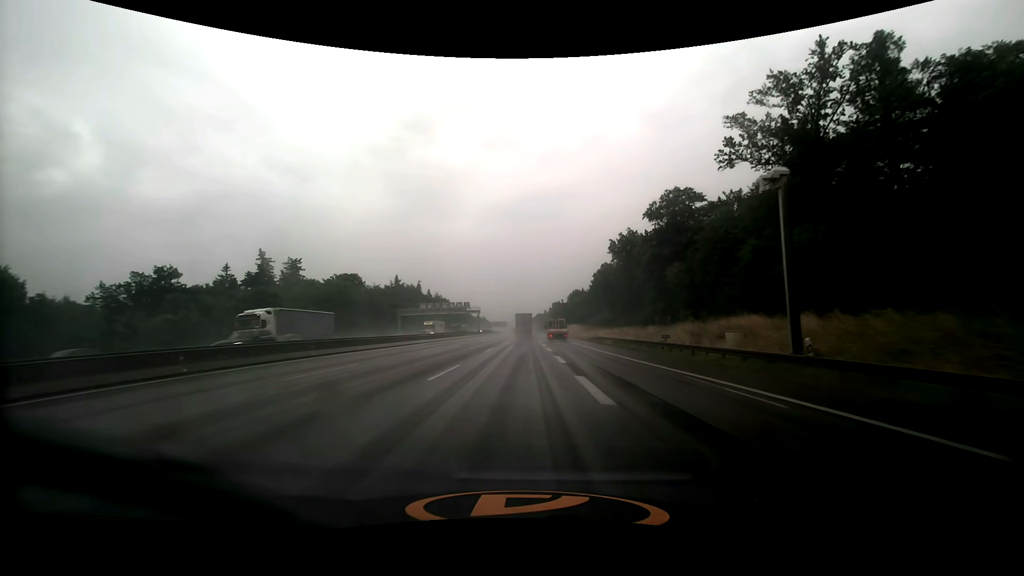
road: motorway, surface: asphalt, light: Day
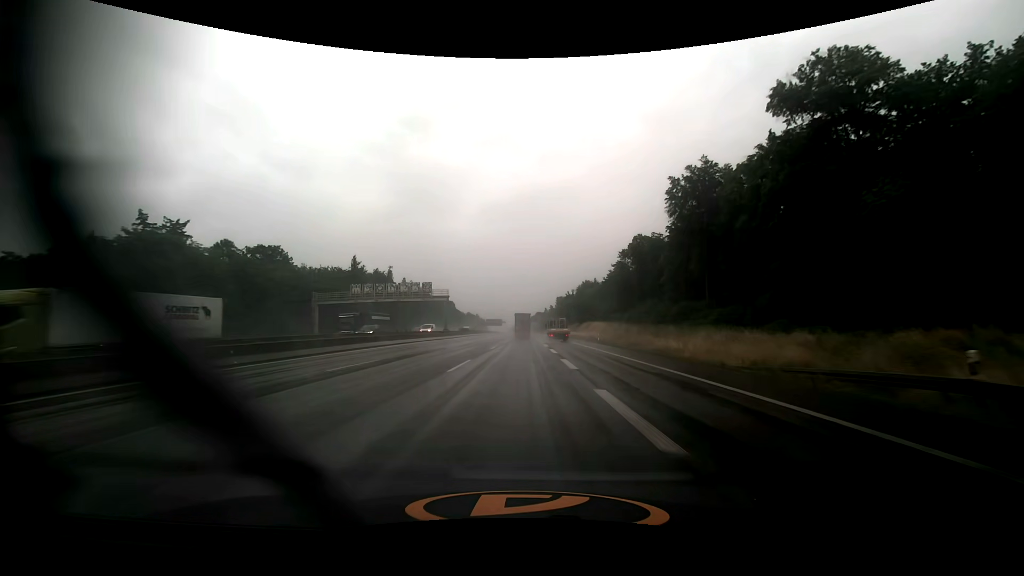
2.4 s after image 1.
(-0.1, +51.2) m; 0°
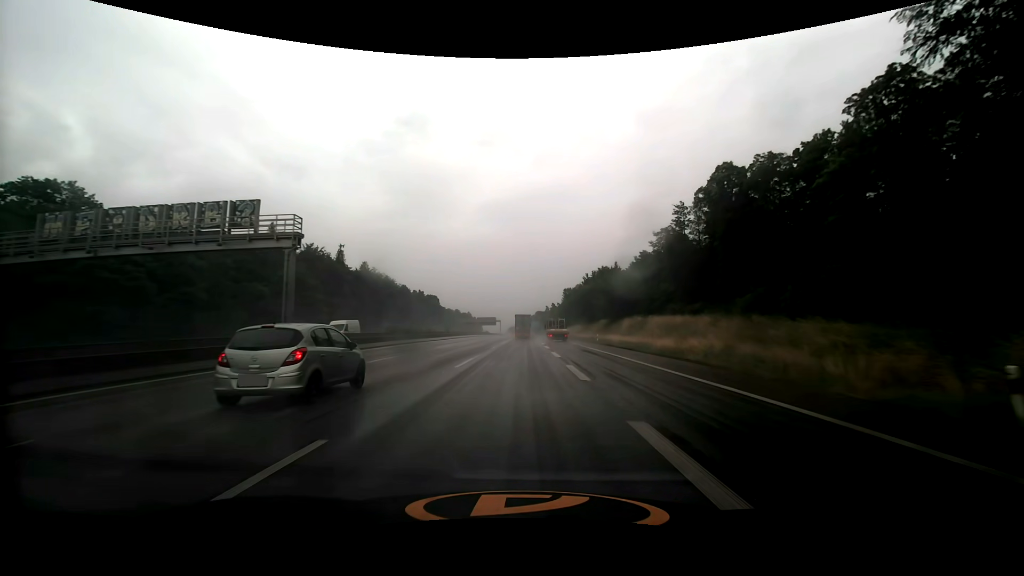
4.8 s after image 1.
(0.0, +51.7) m; 0°
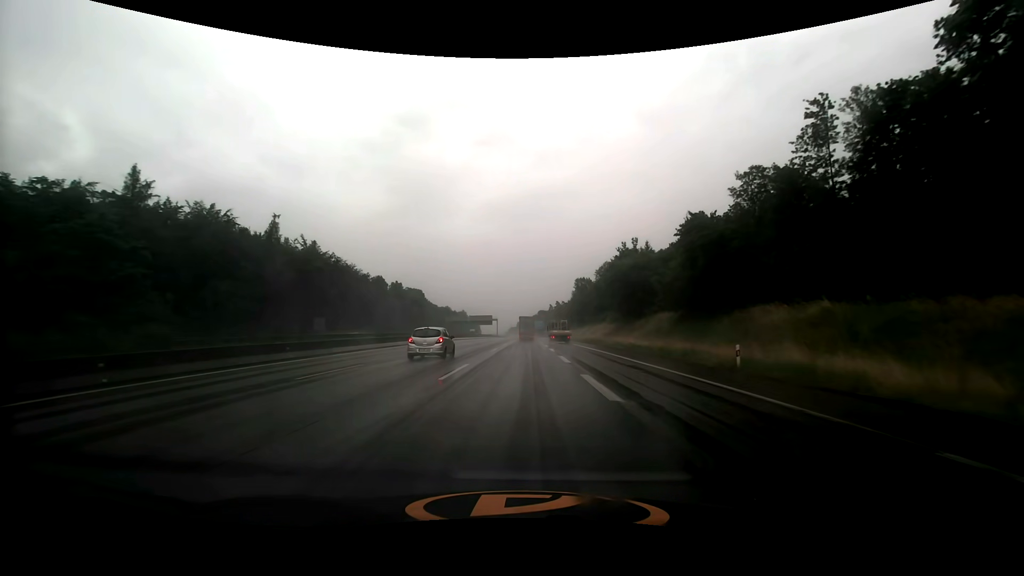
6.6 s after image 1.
(-0.1, +39.6) m; 0°
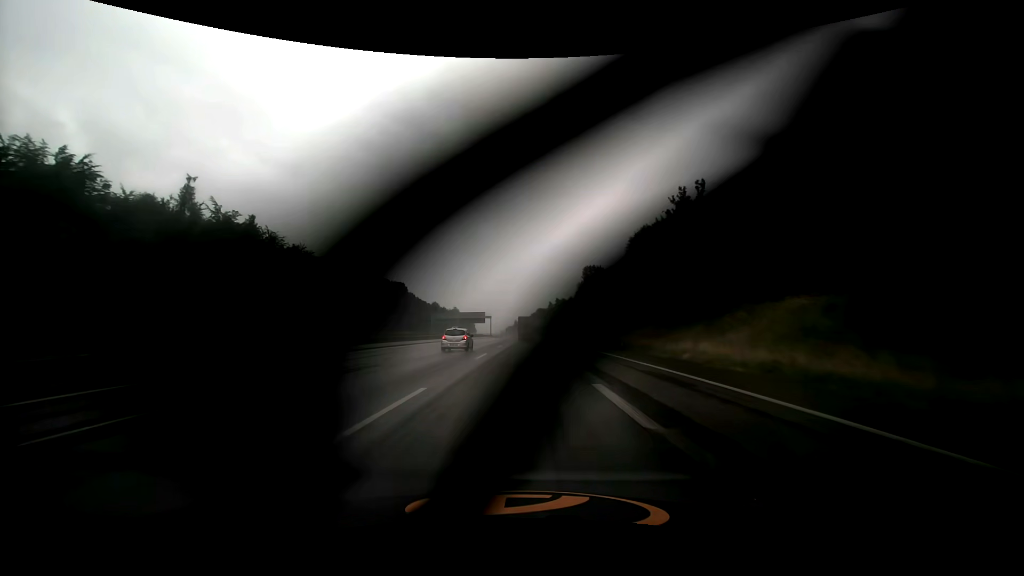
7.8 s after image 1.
(0.0, +26.7) m; 0°
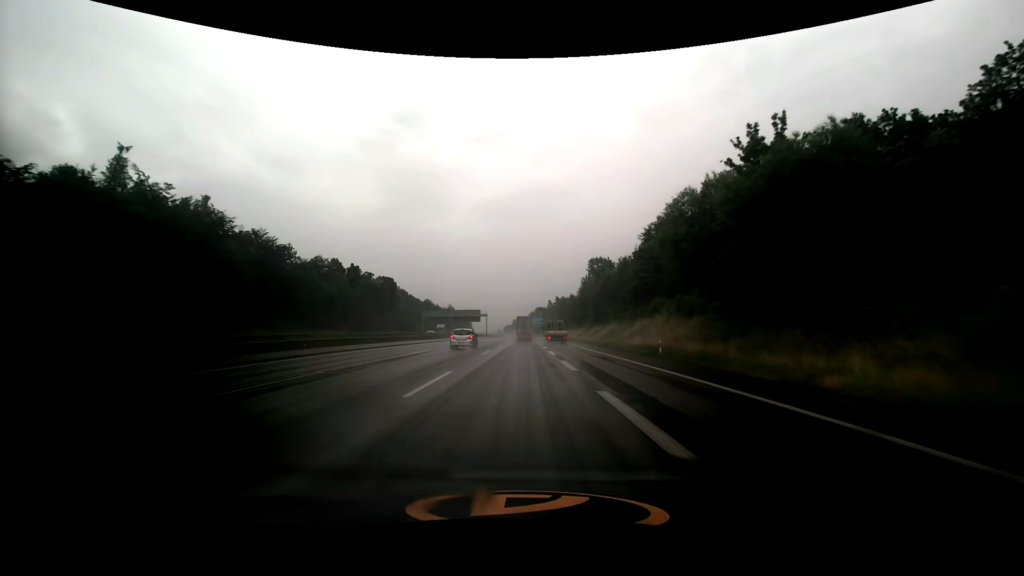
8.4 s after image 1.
(0.0, +13.5) m; 0°
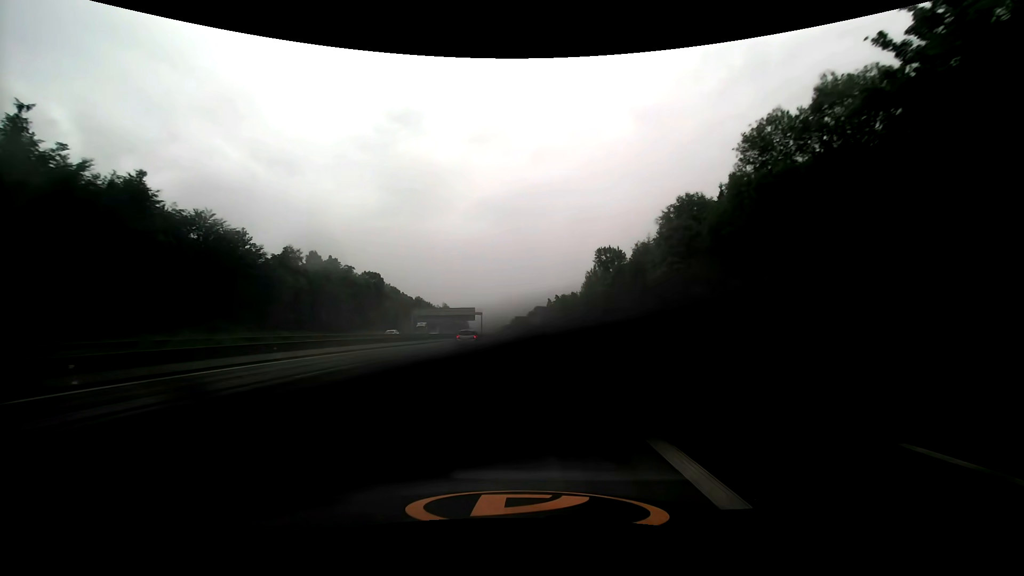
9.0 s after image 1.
(0.0, +13.5) m; 0°
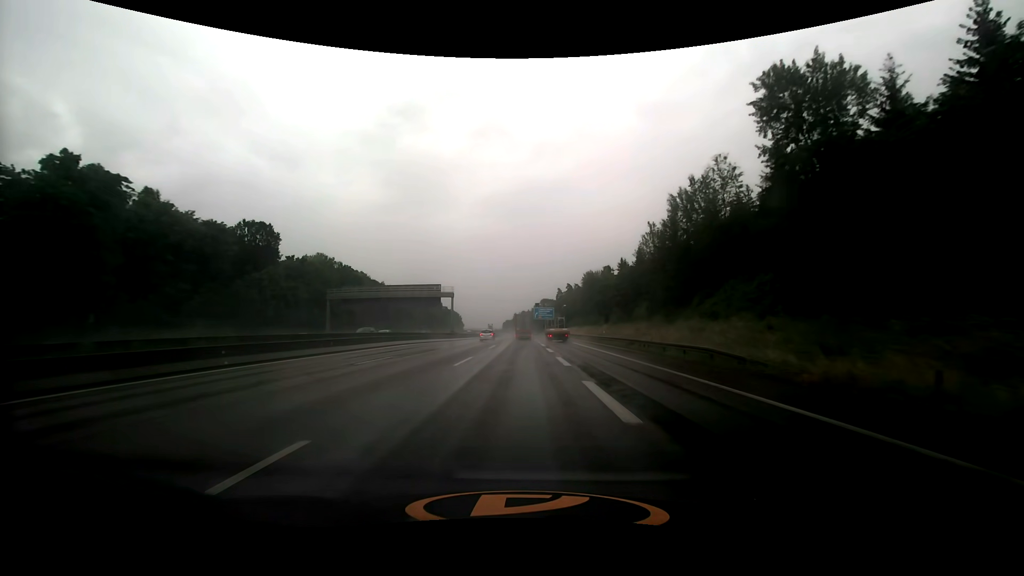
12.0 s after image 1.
(-0.1, +67.9) m; 0°
(0, +10) (0, +20) (0, +30) (0, +40) (0, +50) (0, +60) (0, +70) (0, +80) (0, +90) (-1, +100) m
